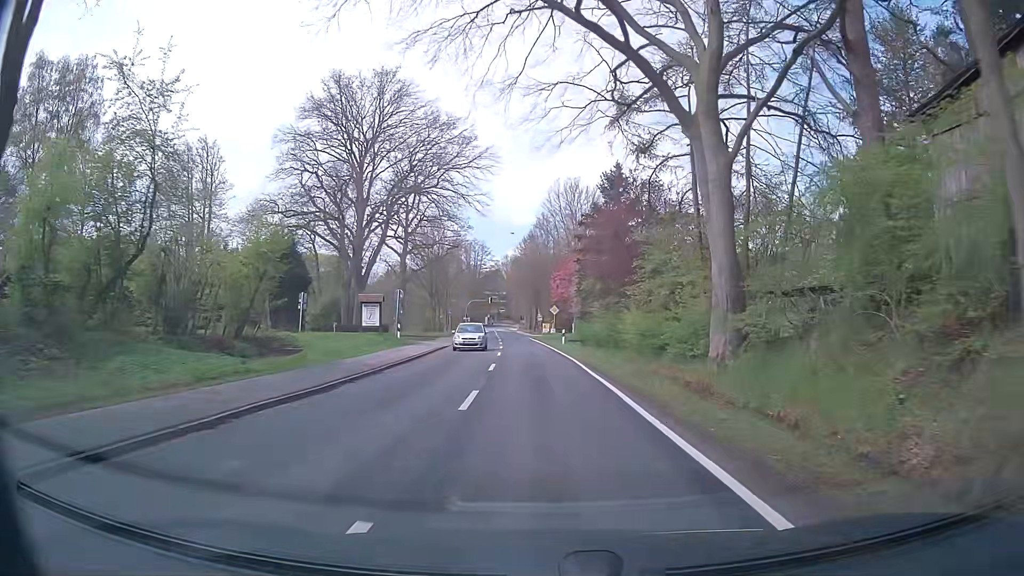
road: secondary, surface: asphalt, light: Day
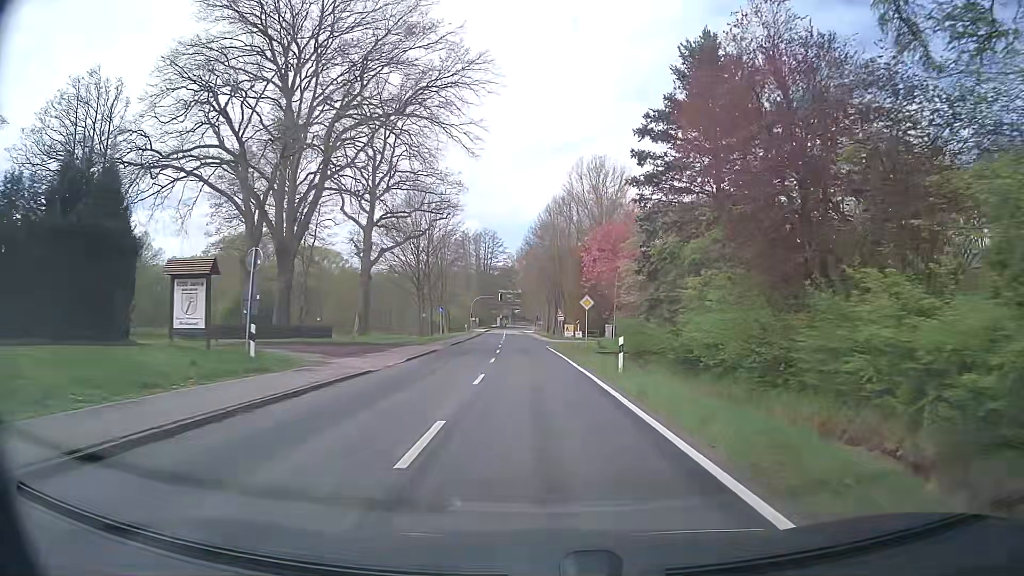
(-0.3, +22.8) m; -2°
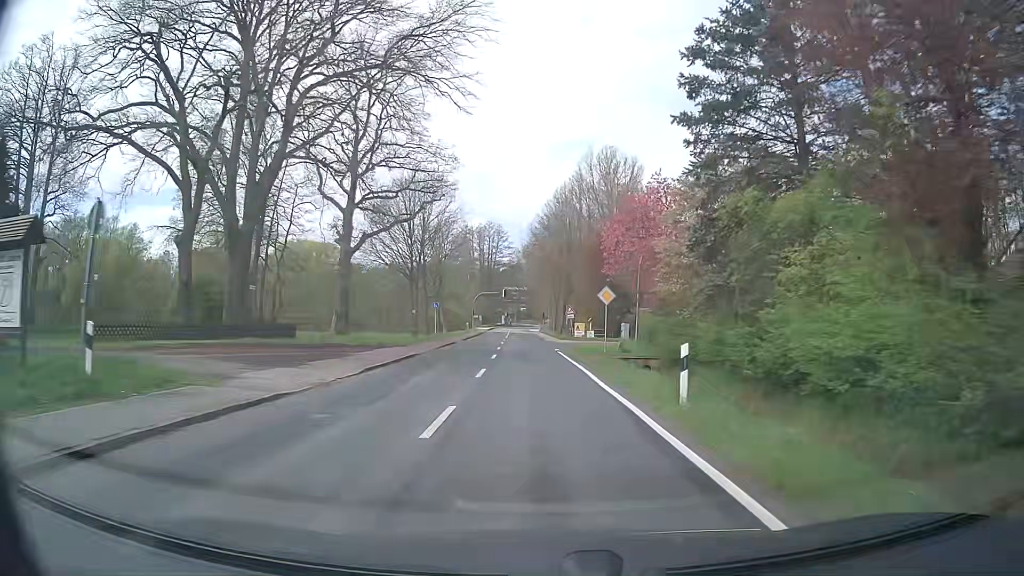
(0.0, +7.6) m; 0°
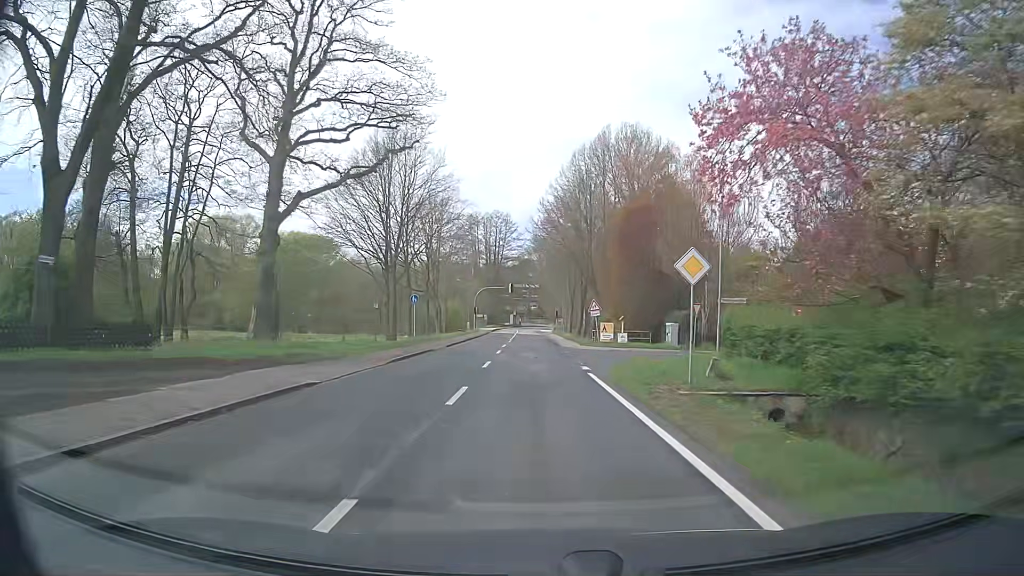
(-0.2, +15.2) m; -1°
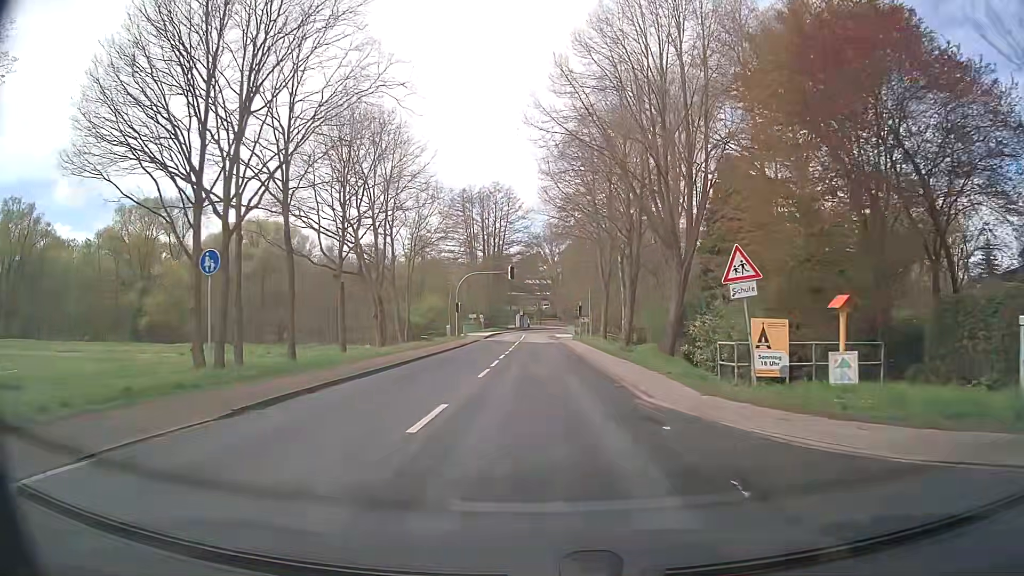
(-0.2, +30.4) m; -1°
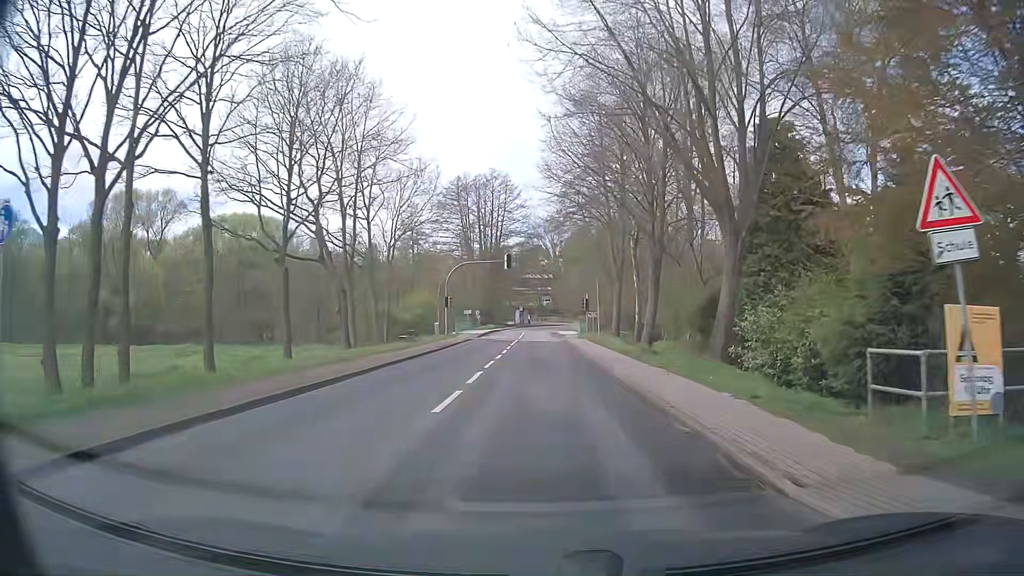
(0.0, +7.6) m; 0°
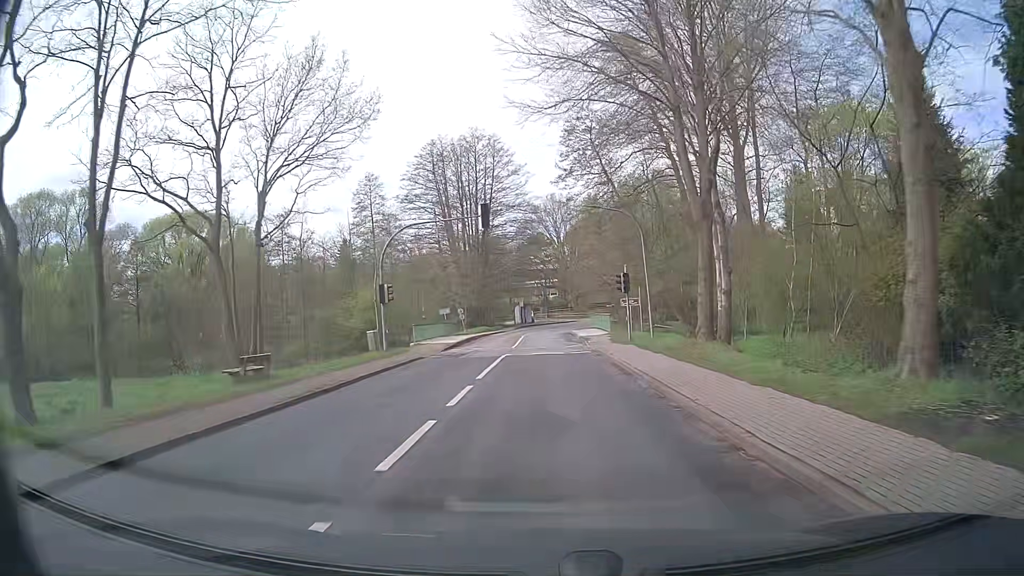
(0.0, +22.8) m; 0°
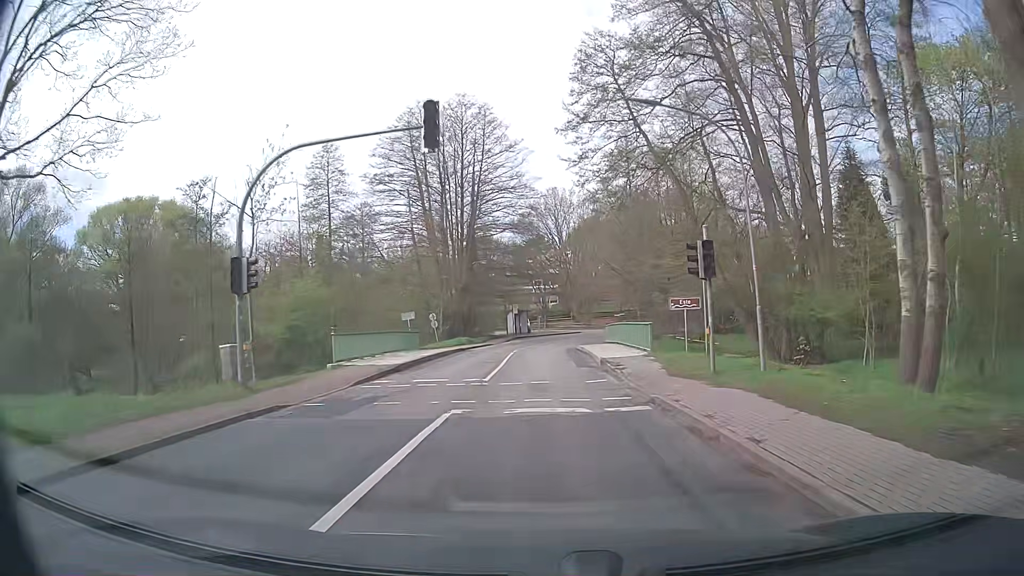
(-0.1, +15.2) m; 0°
(0, +10) (0, +20) (0, +30) (+1, +40) (+2, +50) (+4, +60) (+6, +69) (+10, +79) (+15, +87) (+21, +95) m
